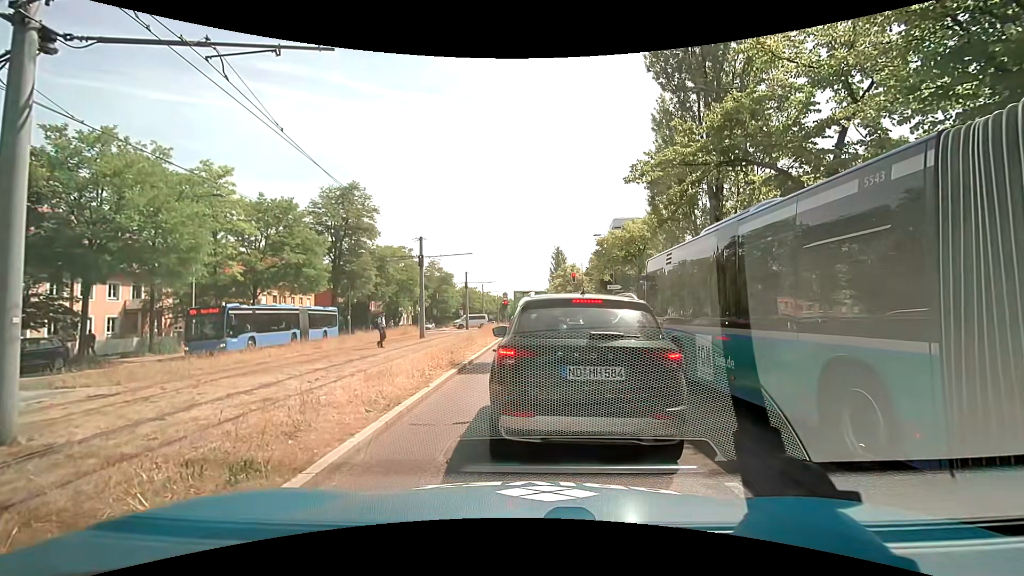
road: secondary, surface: asphalt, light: Day
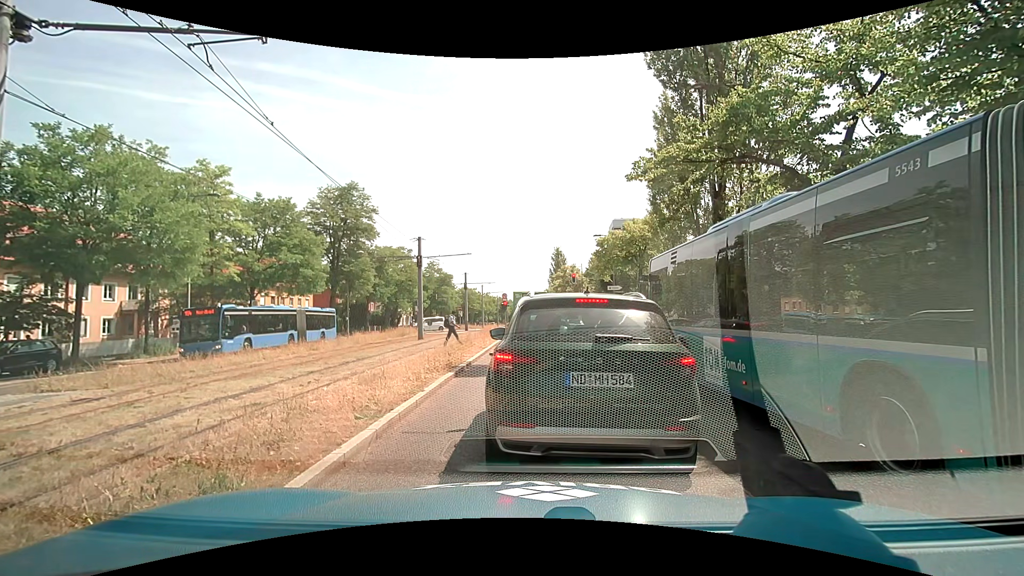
(0.0, +0.4) m; 0°
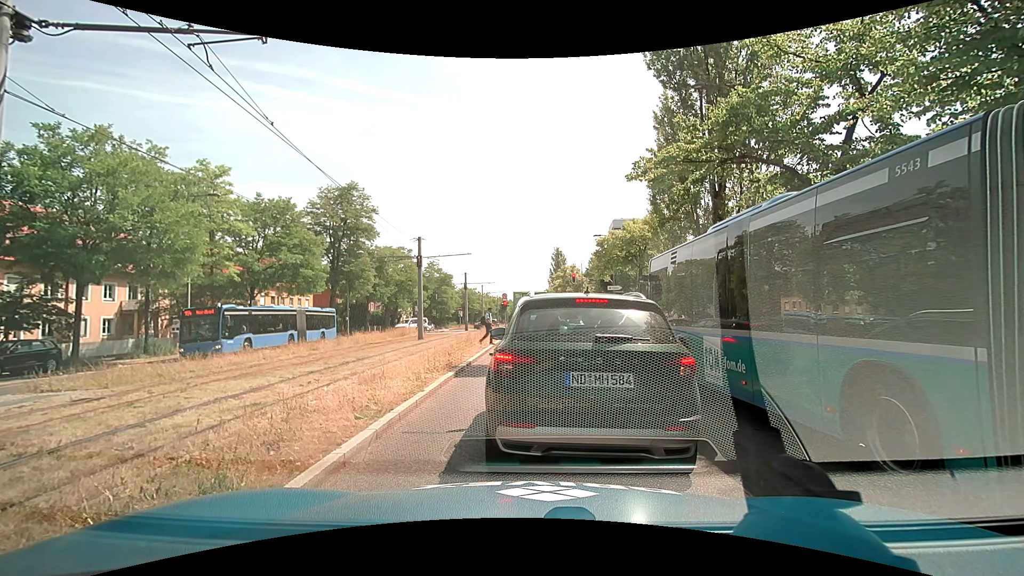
(0.0, 0.0) m; 0°
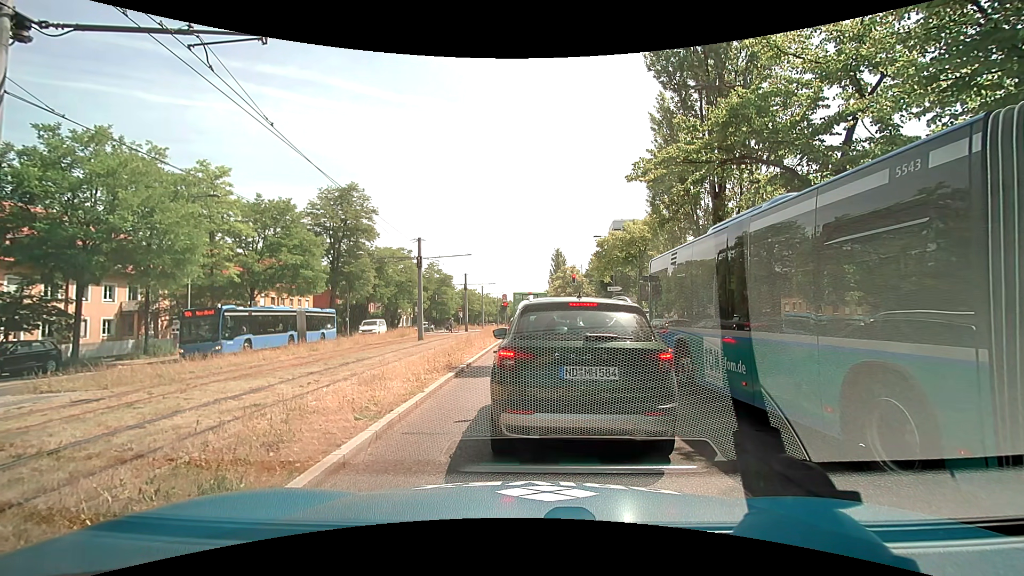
(0.0, 0.0) m; 0°
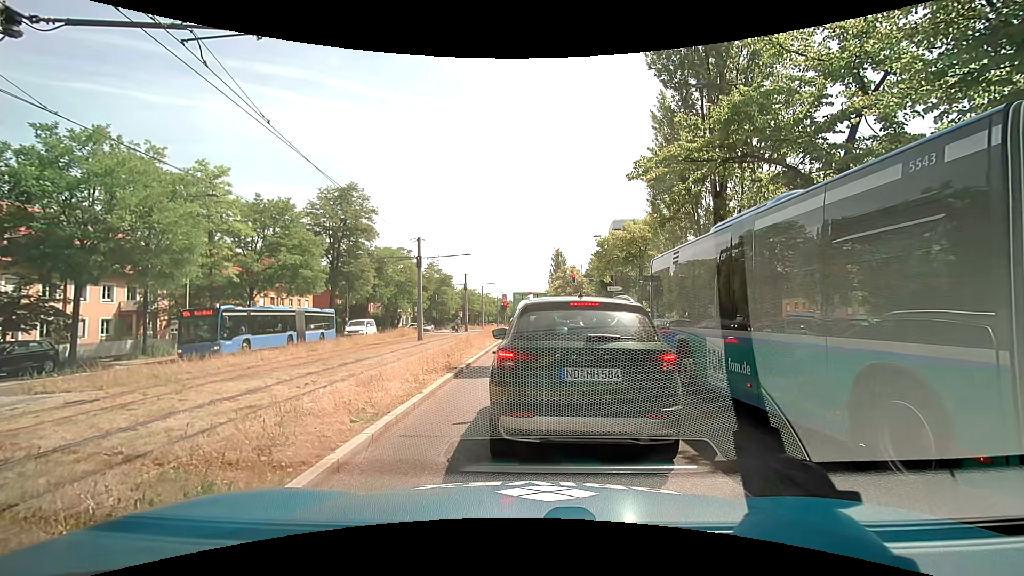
(0.0, +0.1) m; 0°
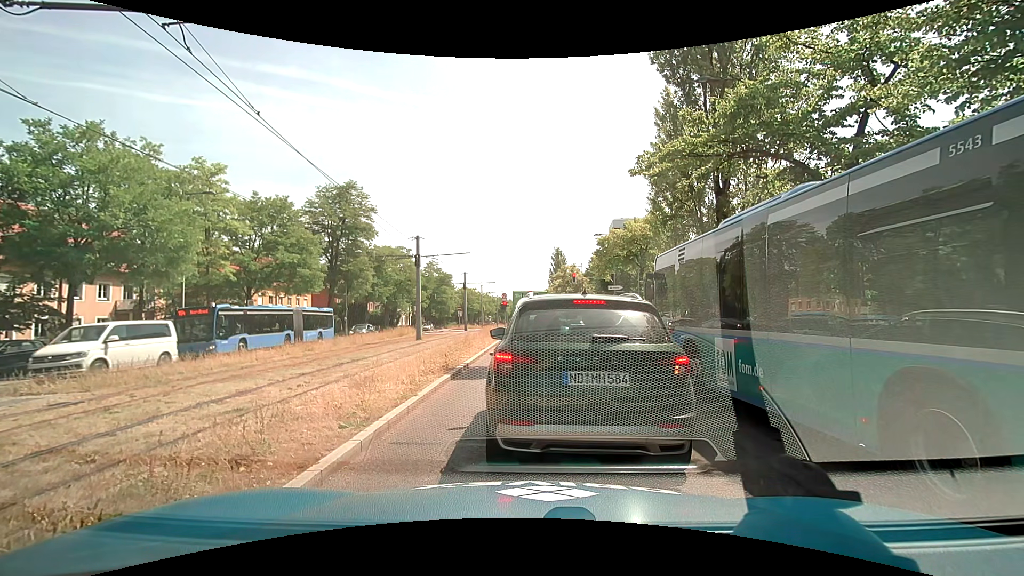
(0.0, +0.4) m; 0°
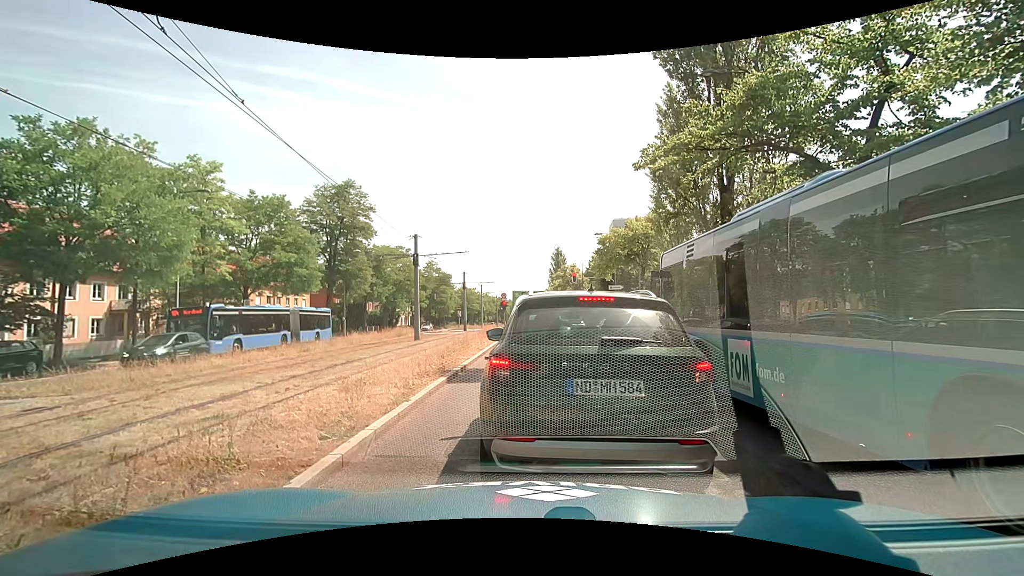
(0.0, +0.5) m; 0°
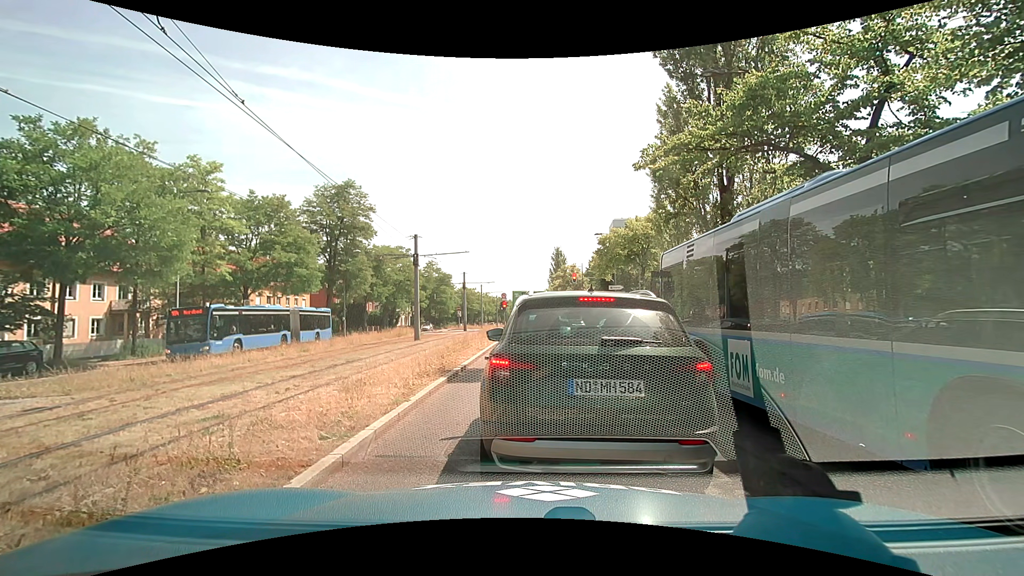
(0.0, +0.1) m; 0°
(0, +10) (+1, +20) (+1, +30) (+2, +40) (+3, +50) (+3, +60) (+4, +70) (+5, +80) (+5, +90) (+6, +100) m
